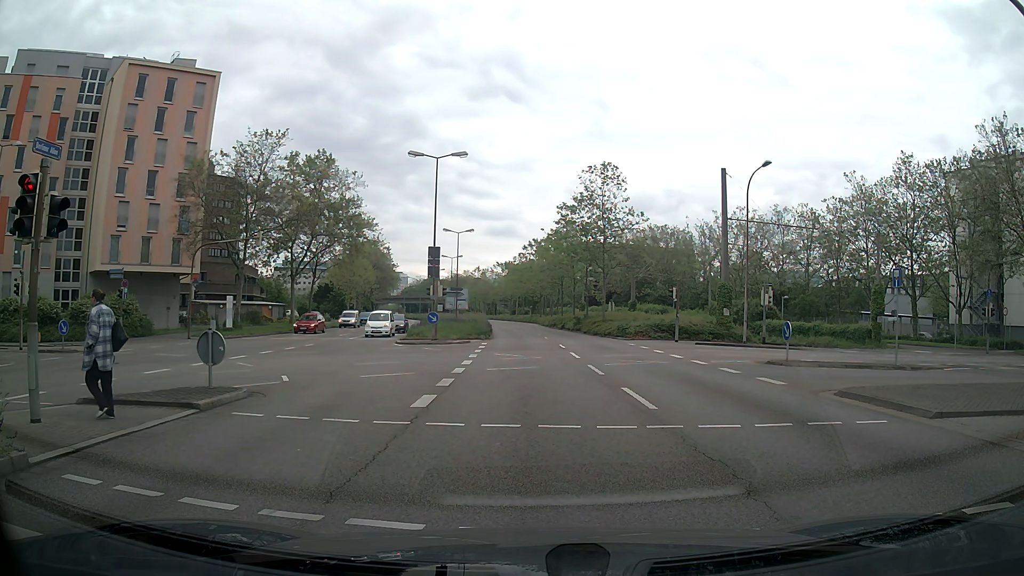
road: secondary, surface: asphalt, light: Day
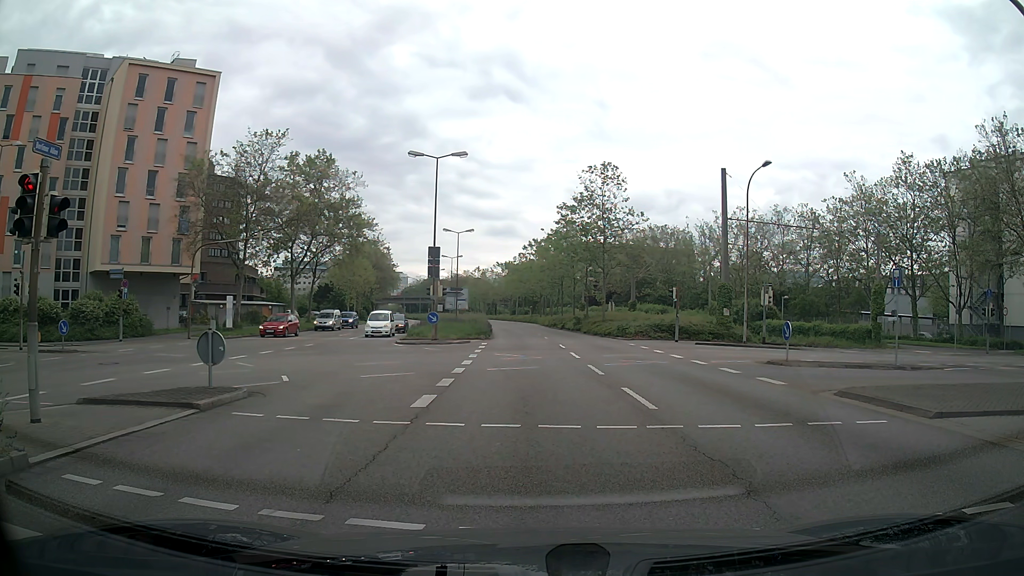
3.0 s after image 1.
(0.0, 0.0) m; 0°
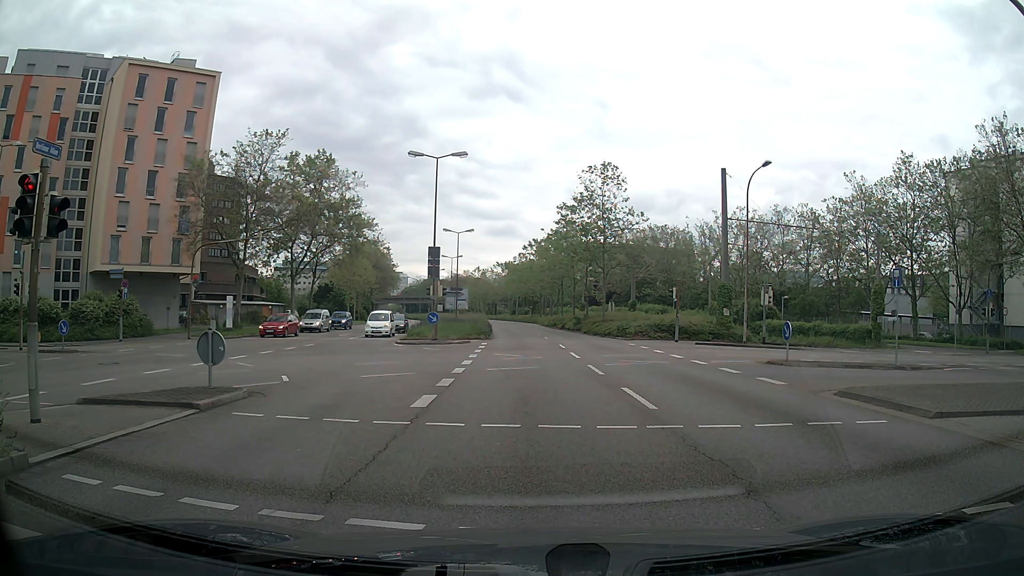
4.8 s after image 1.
(0.0, 0.0) m; 0°
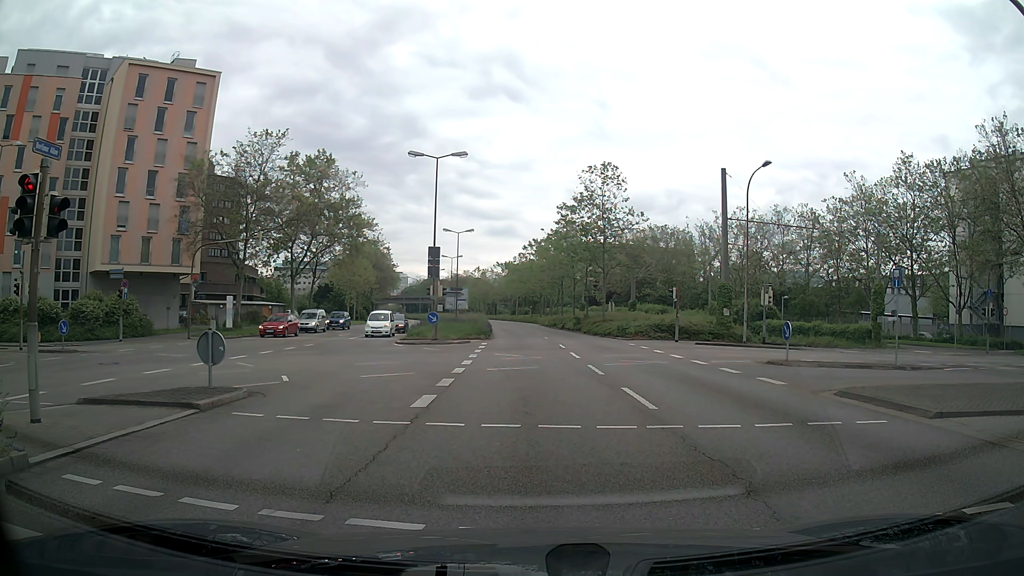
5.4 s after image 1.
(0.0, 0.0) m; 0°
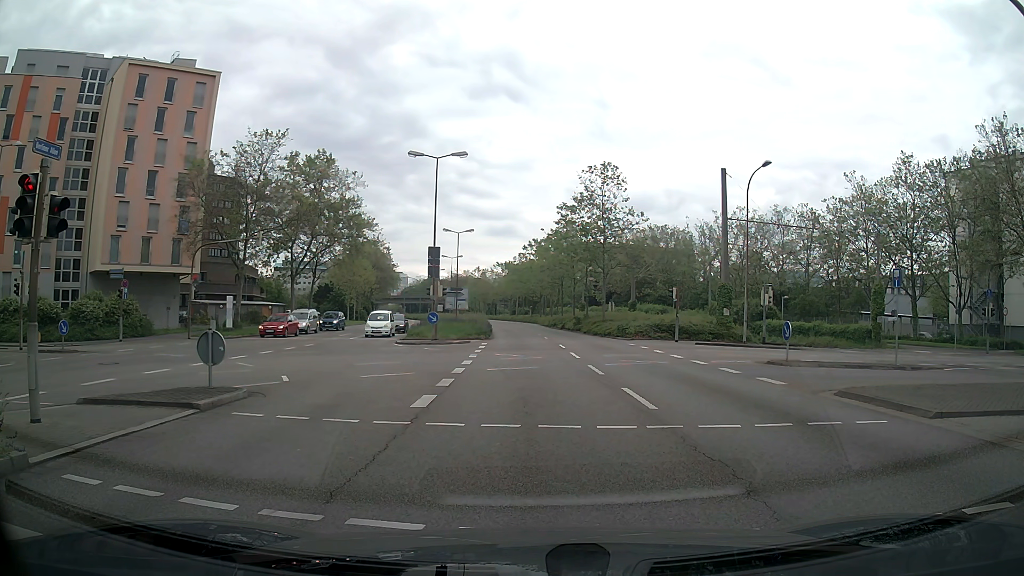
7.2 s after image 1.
(0.0, 0.0) m; 0°
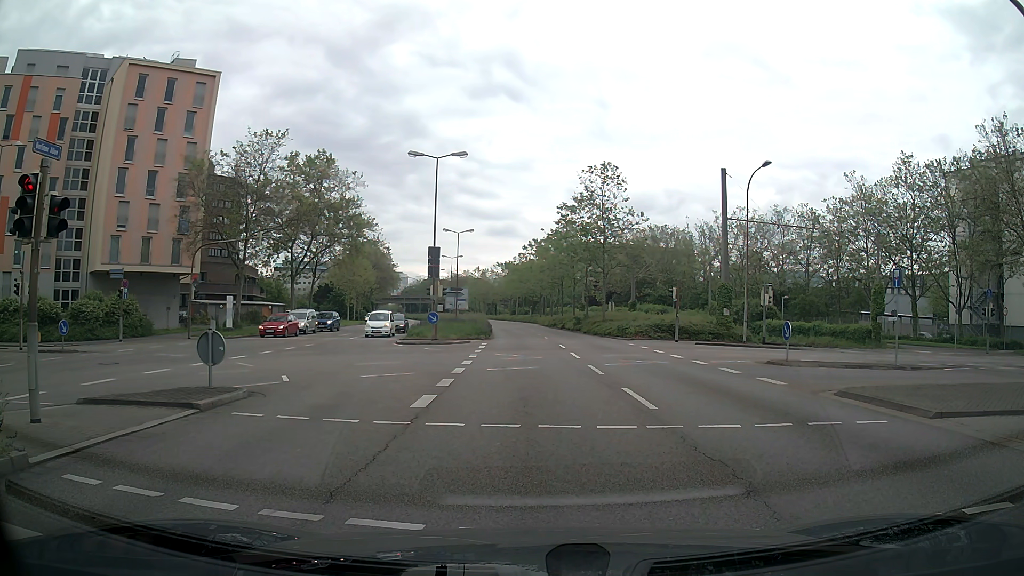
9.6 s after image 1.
(0.0, 0.0) m; 0°
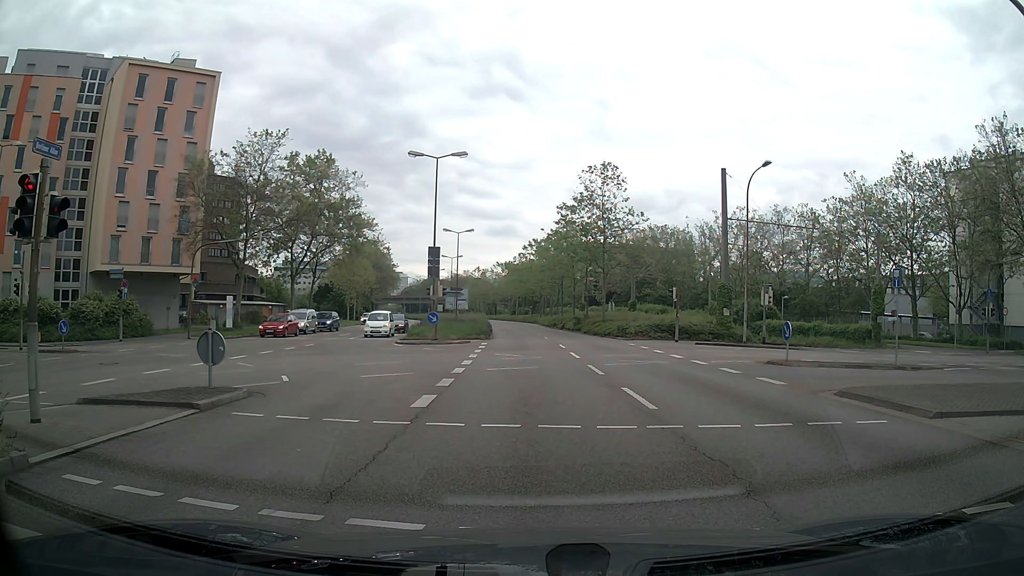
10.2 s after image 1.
(0.0, 0.0) m; 0°
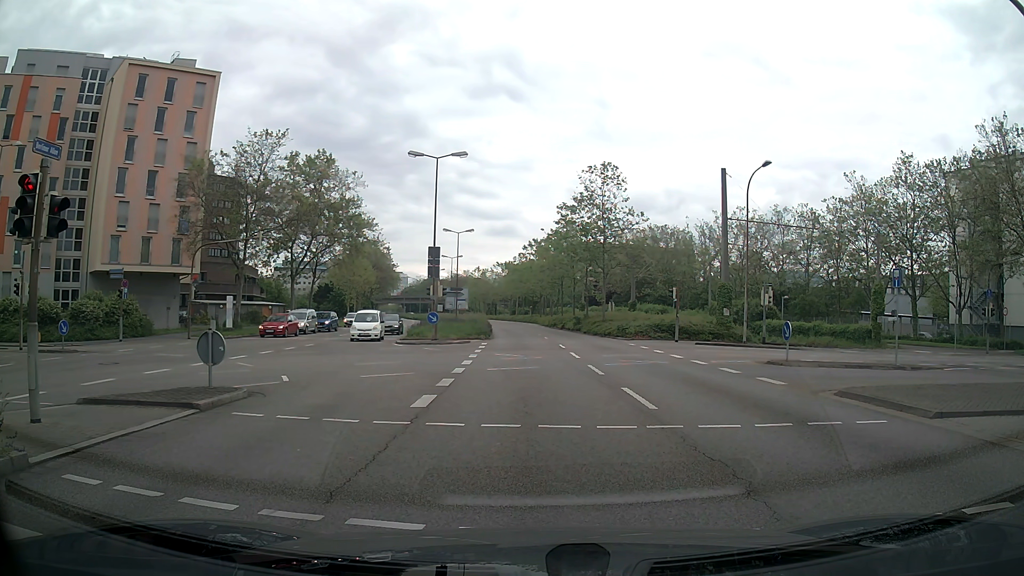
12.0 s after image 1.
(0.0, 0.0) m; 0°
(+1, +10) (+1, +20) (+2, +30) (+2, +40) (+2, +50) (+2, +60) (+1, +70) (+1, +80) (0, +90) (-1, +100) m
